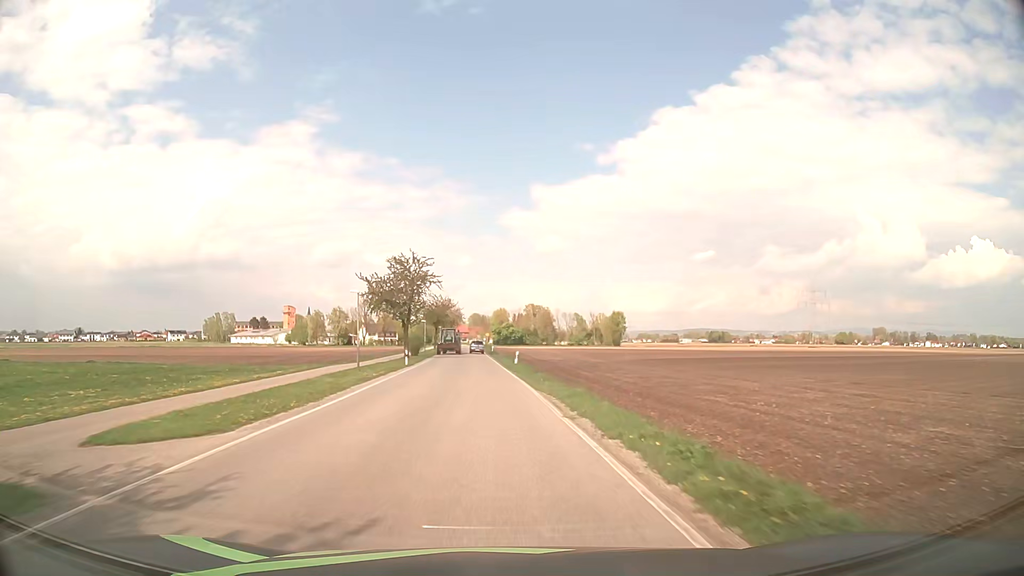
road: secondary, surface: asphalt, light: Day
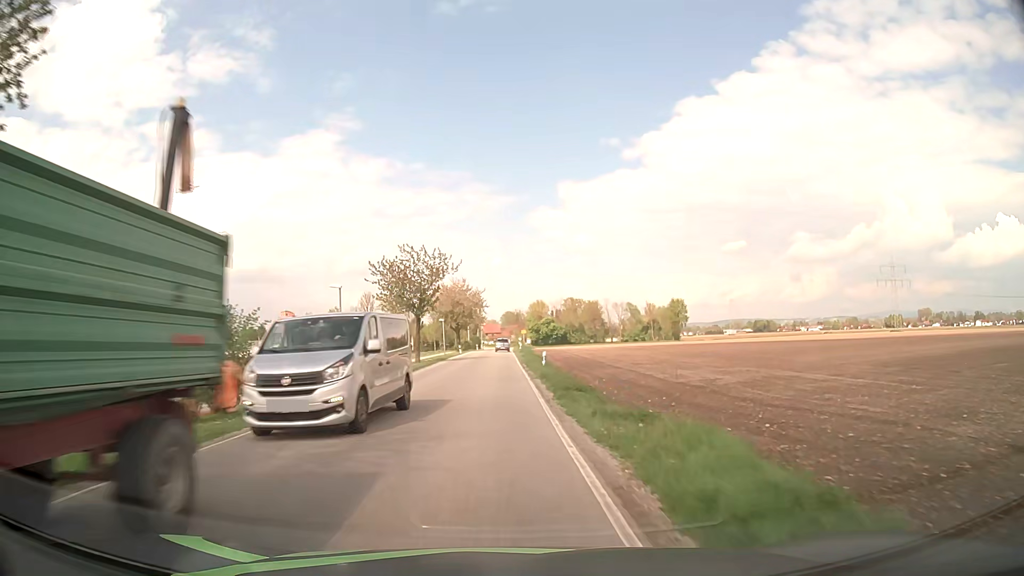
(-2.0, +54.6) m; -3°
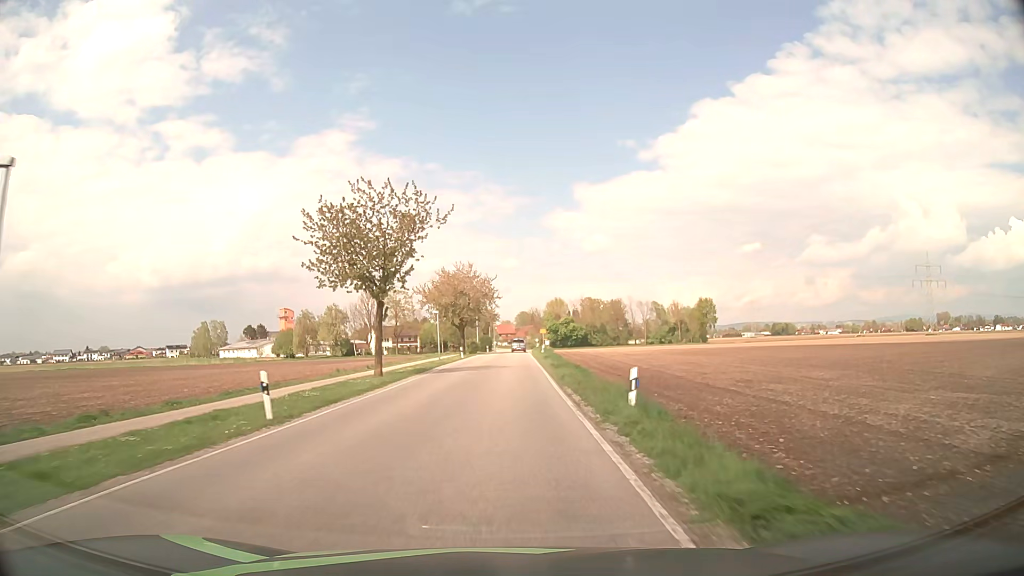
(-0.4, +20.3) m; -2°
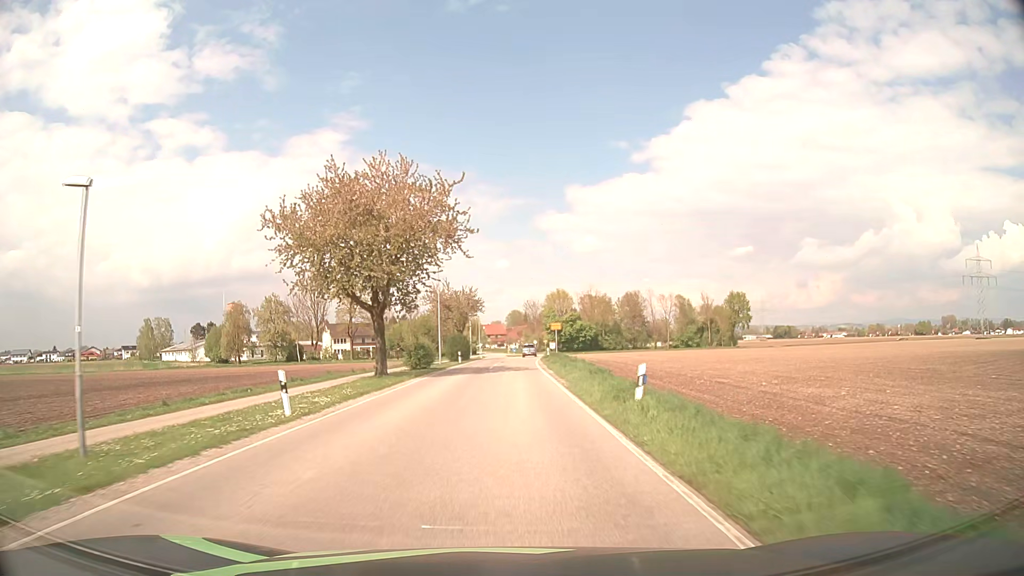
(+0.4, +45.9) m; +1°
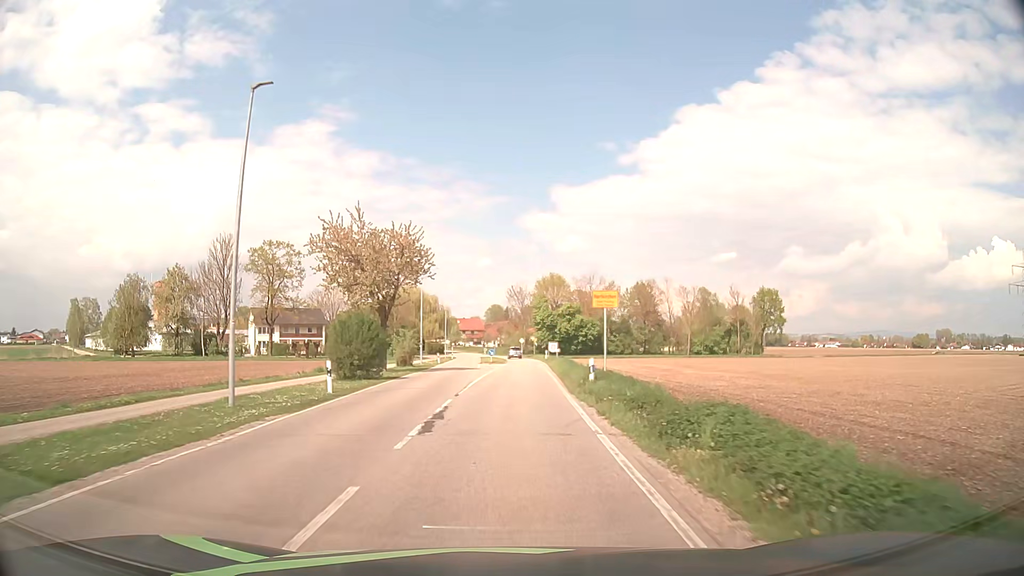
(+0.5, +40.5) m; +1°
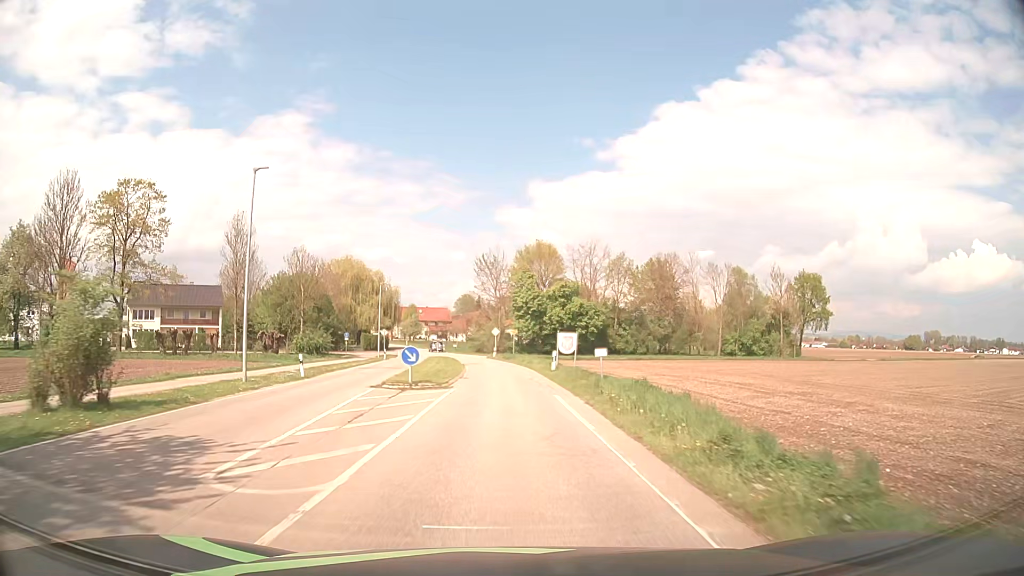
(+1.1, +38.9) m; +2°
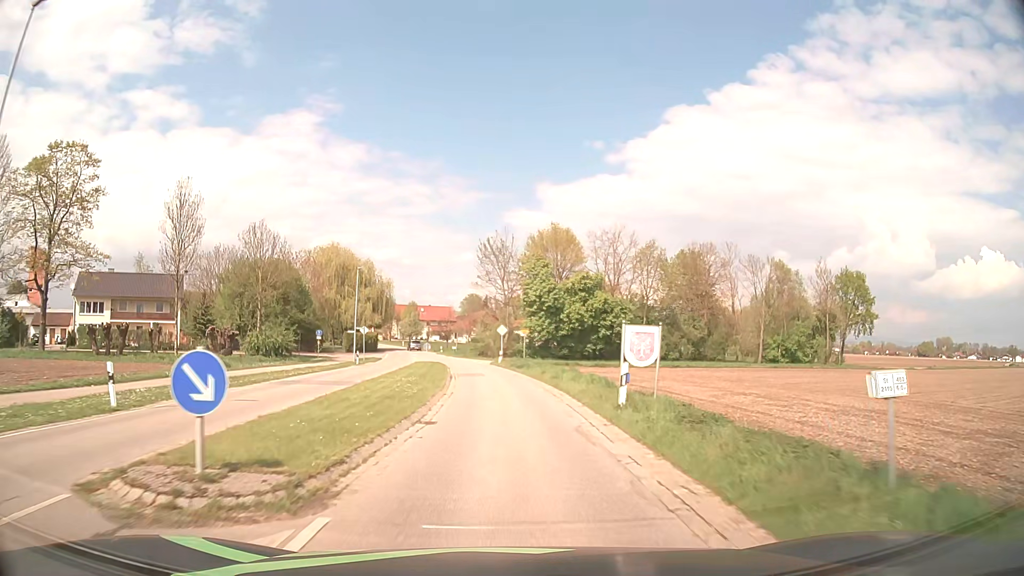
(0.0, +15.4) m; 0°
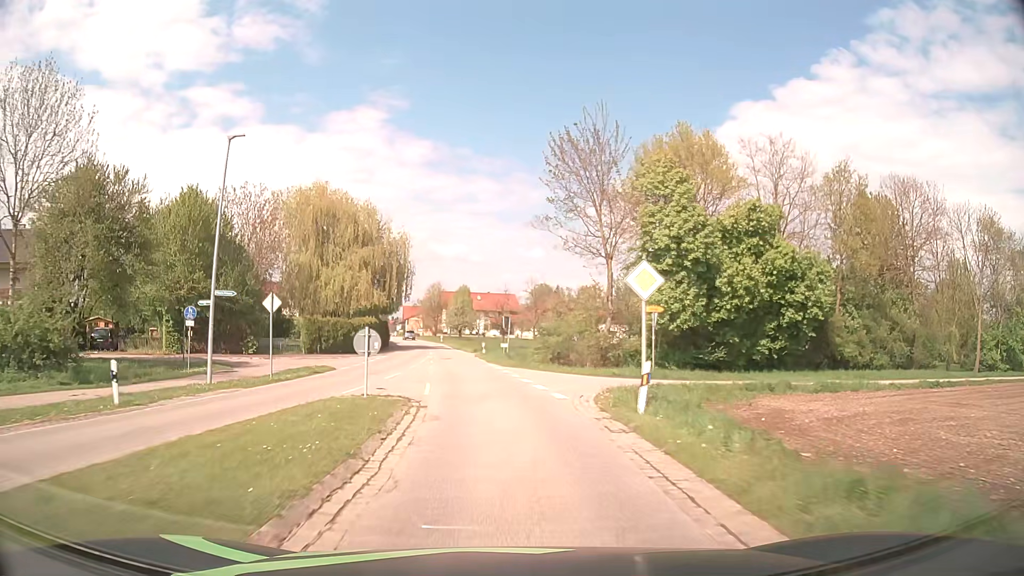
(-1.4, +38.2) m; -6°
(0, +10) (-1, +20) (-2, +30) (-3, +40) (-4, +50) (-6, +60) (-7, +70) (-9, +79) (-11, +89) (-13, +99) m
